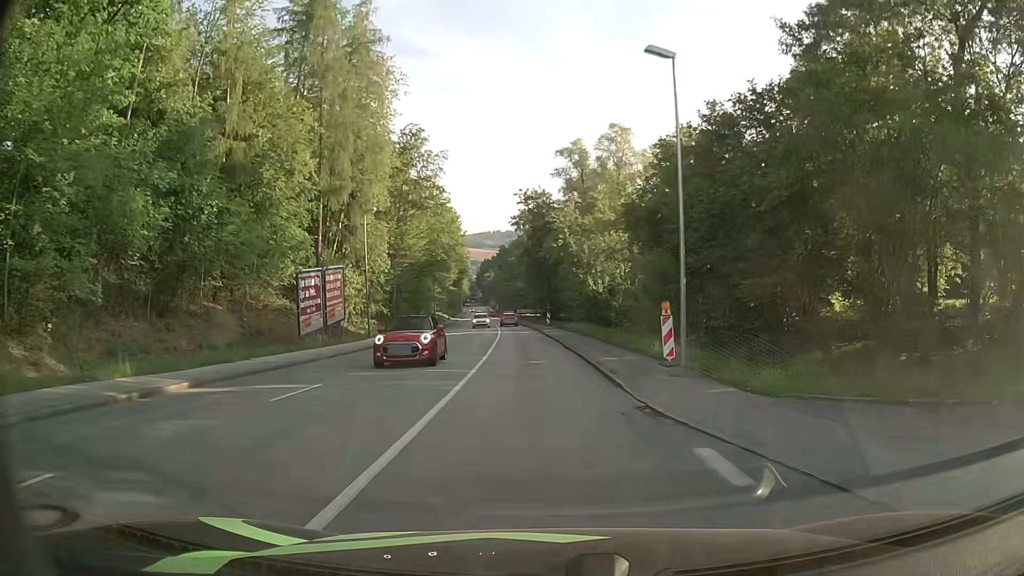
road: tertiary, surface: asphalt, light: Day
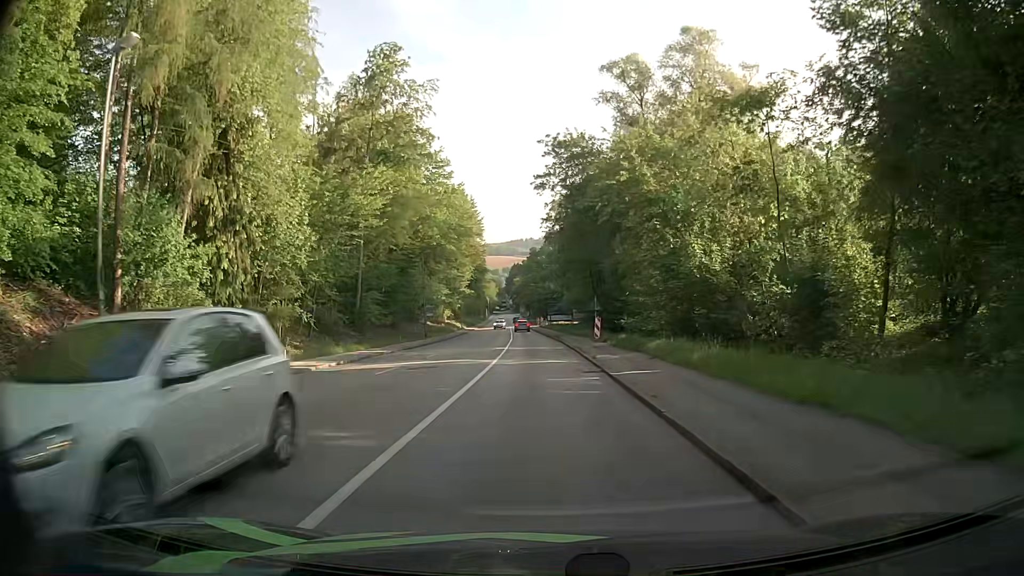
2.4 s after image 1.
(-0.7, +29.3) m; -3°
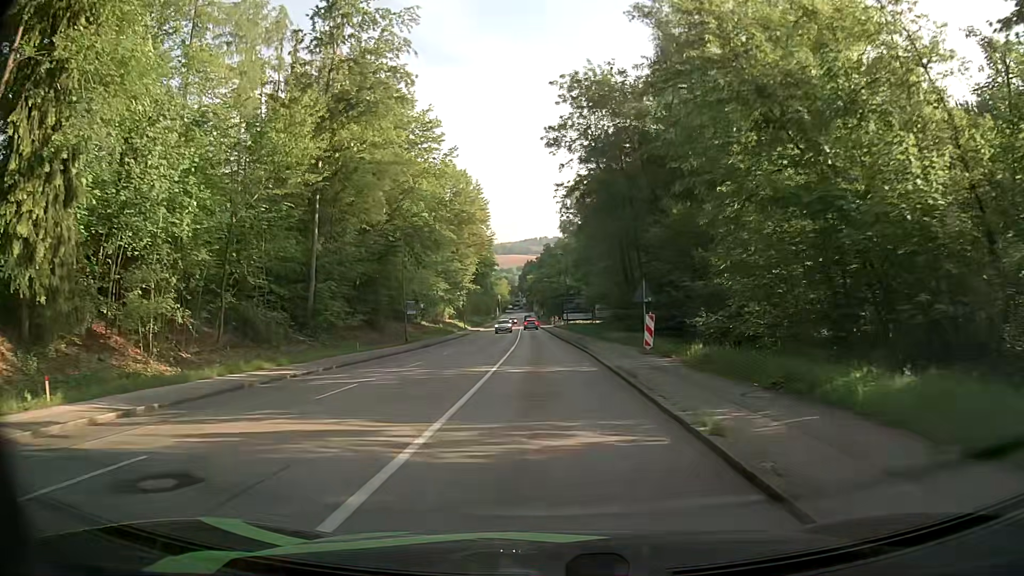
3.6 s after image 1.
(-0.1, +14.5) m; -1°
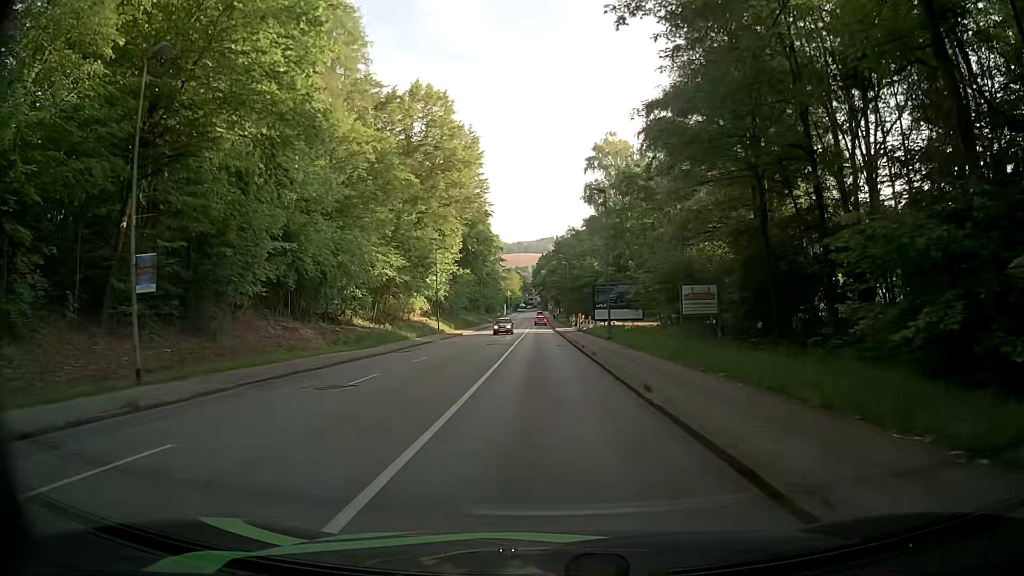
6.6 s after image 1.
(-0.6, +35.1) m; -1°
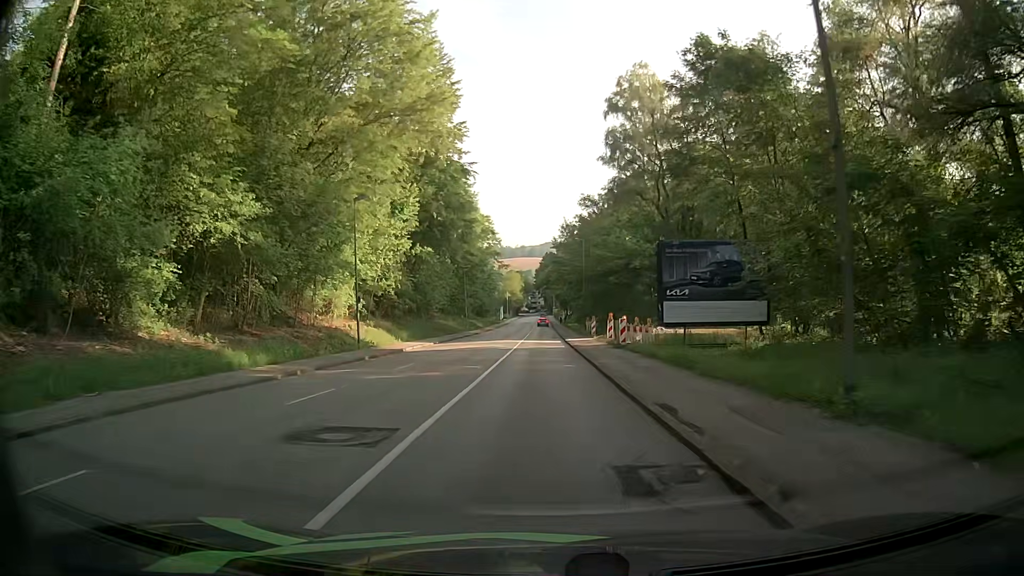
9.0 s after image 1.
(-0.5, +28.8) m; -1°
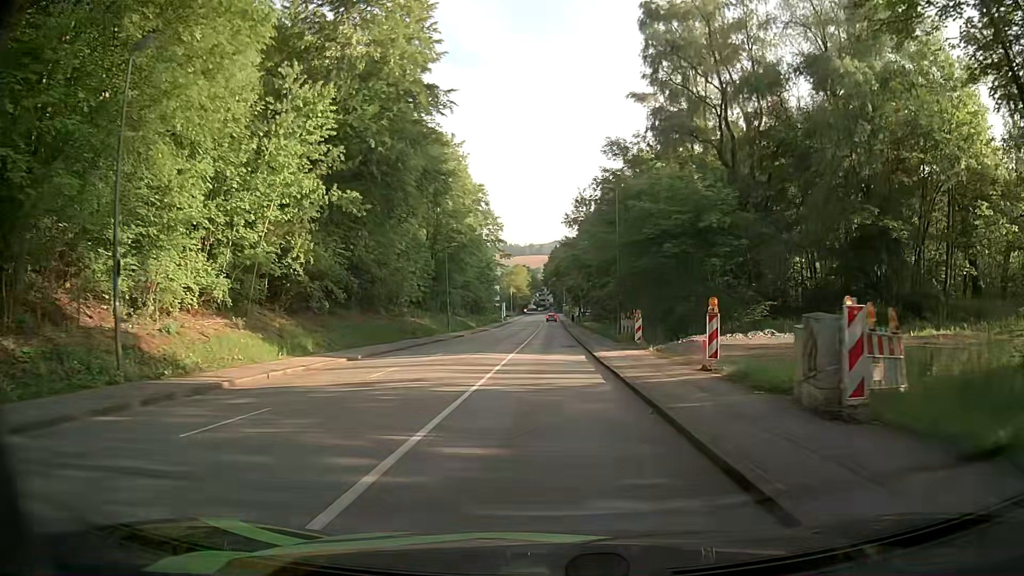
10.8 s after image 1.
(-0.1, +22.1) m; -1°
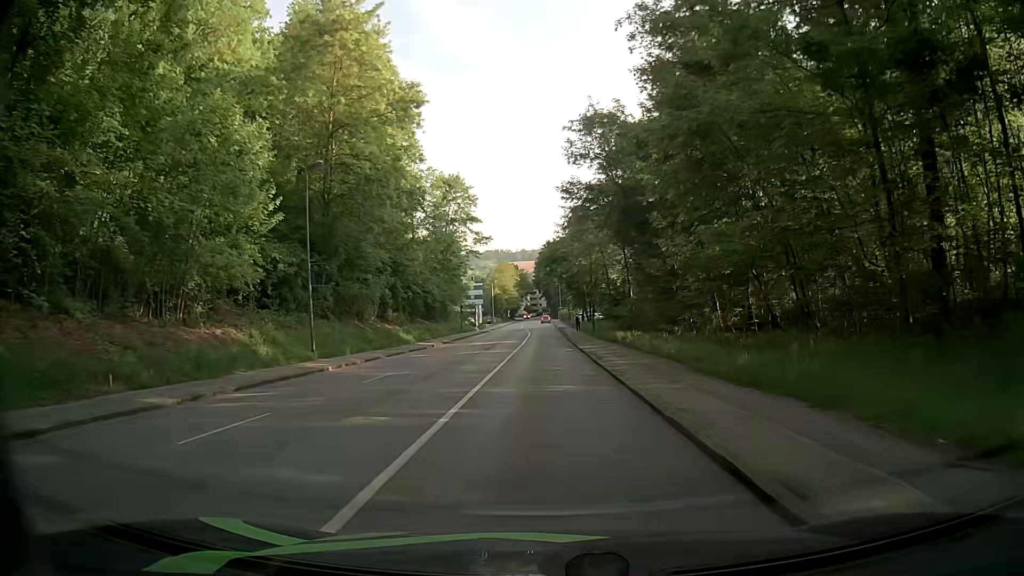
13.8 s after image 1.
(0.0, +36.1) m; 0°
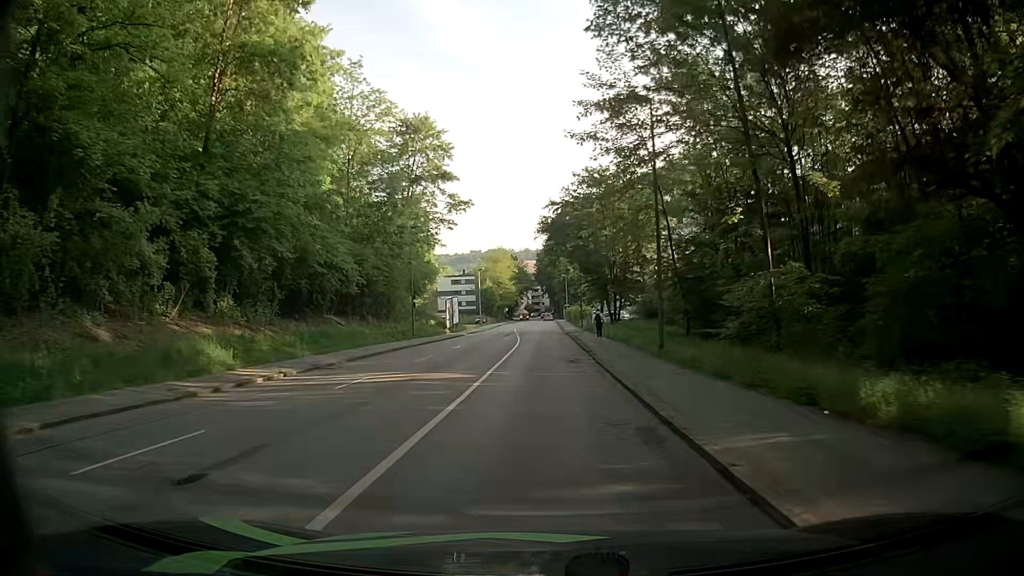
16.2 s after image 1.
(+0.2, +28.7) m; +1°
(0, +10) (0, +20) (0, +30) (0, +40) (0, +50) (0, +60) (-1, +70) (-1, +80) (-1, +90) (-1, +100) m
